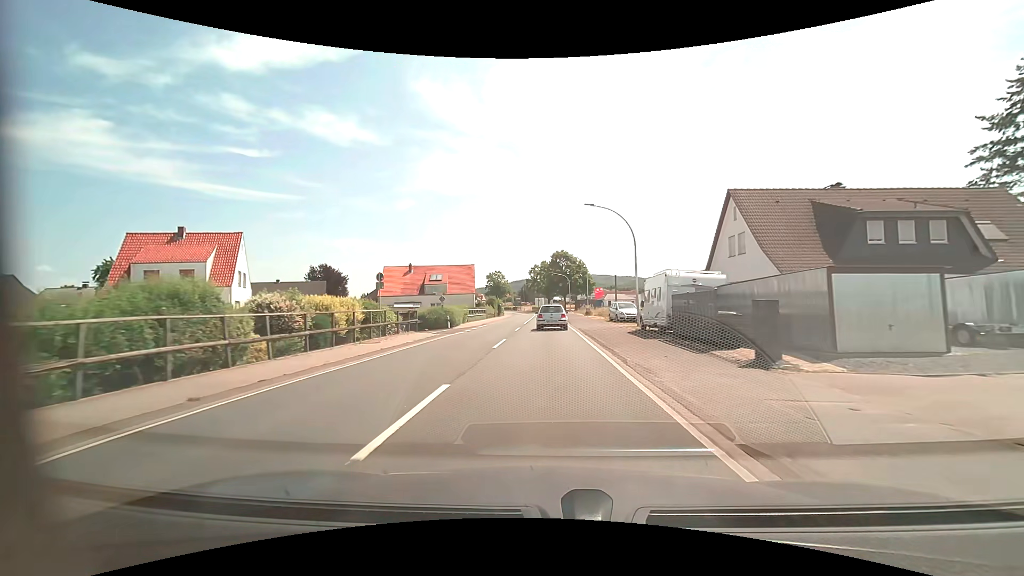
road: primary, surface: asphalt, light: Day
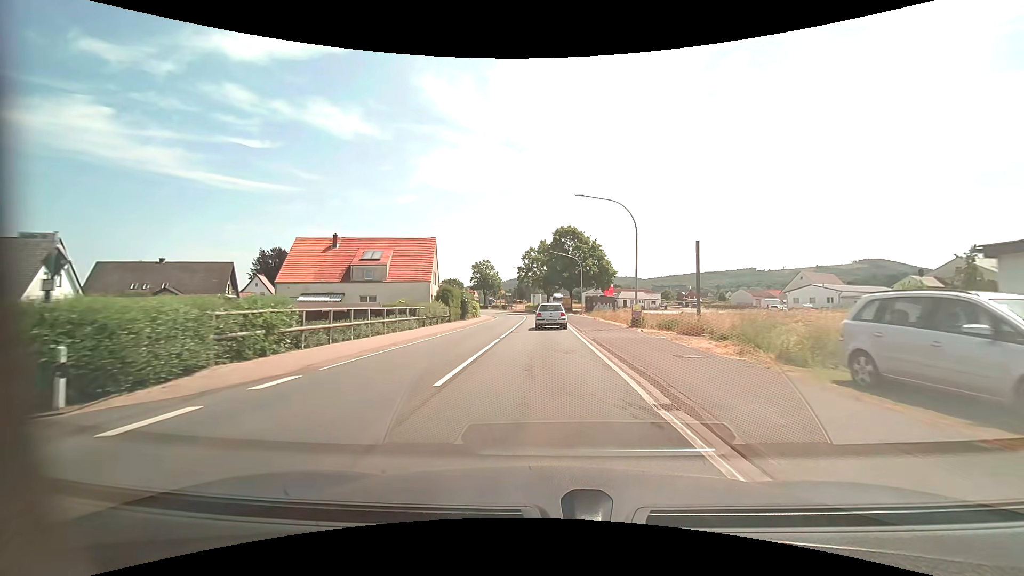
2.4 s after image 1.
(+0.2, +32.3) m; 0°
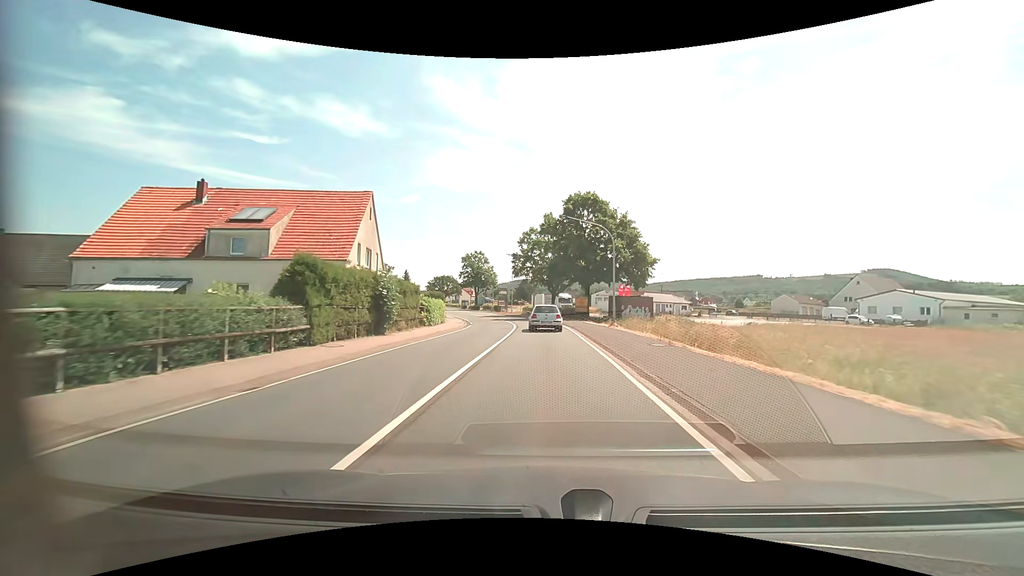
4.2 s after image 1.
(-0.1, +24.0) m; -1°
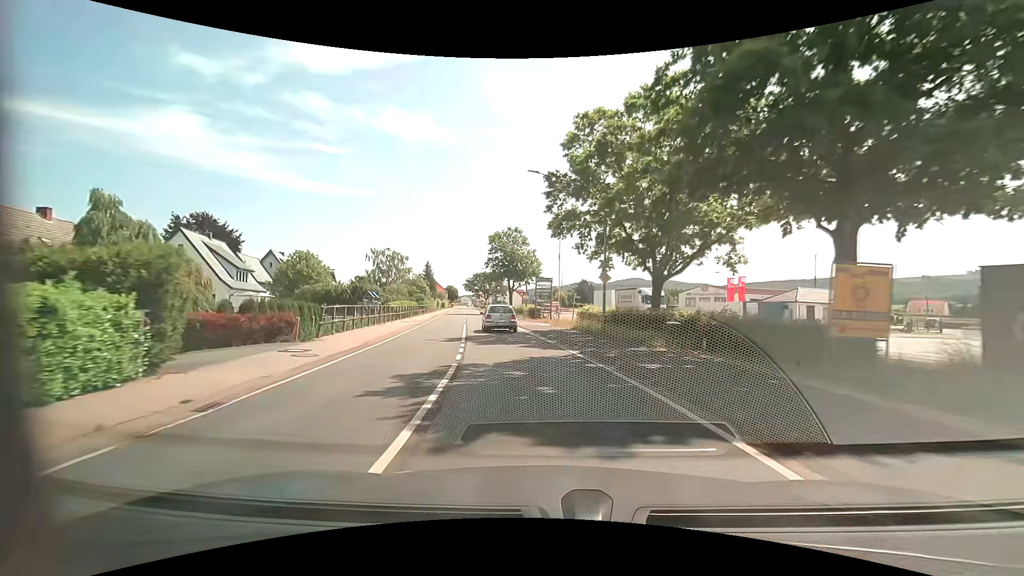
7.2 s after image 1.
(-0.9, +39.1) m; -6°
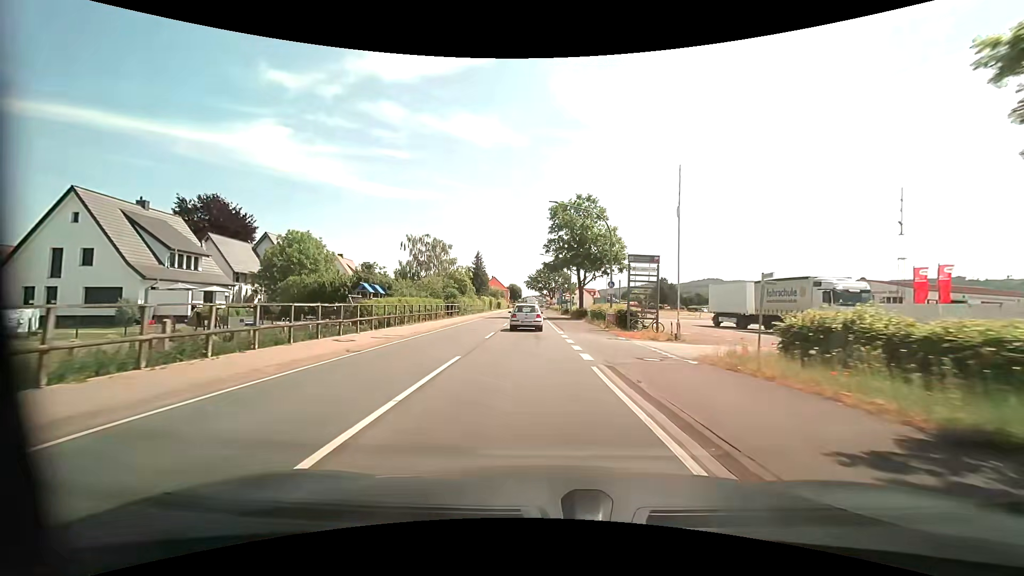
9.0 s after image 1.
(-1.5, +23.0) m; -8°
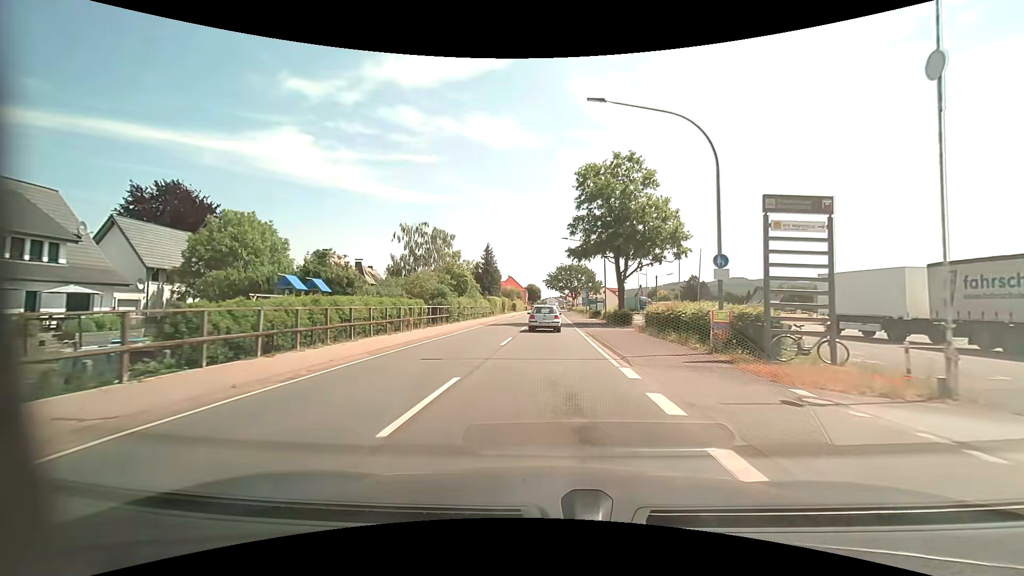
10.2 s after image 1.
(-0.5, +15.3) m; -3°
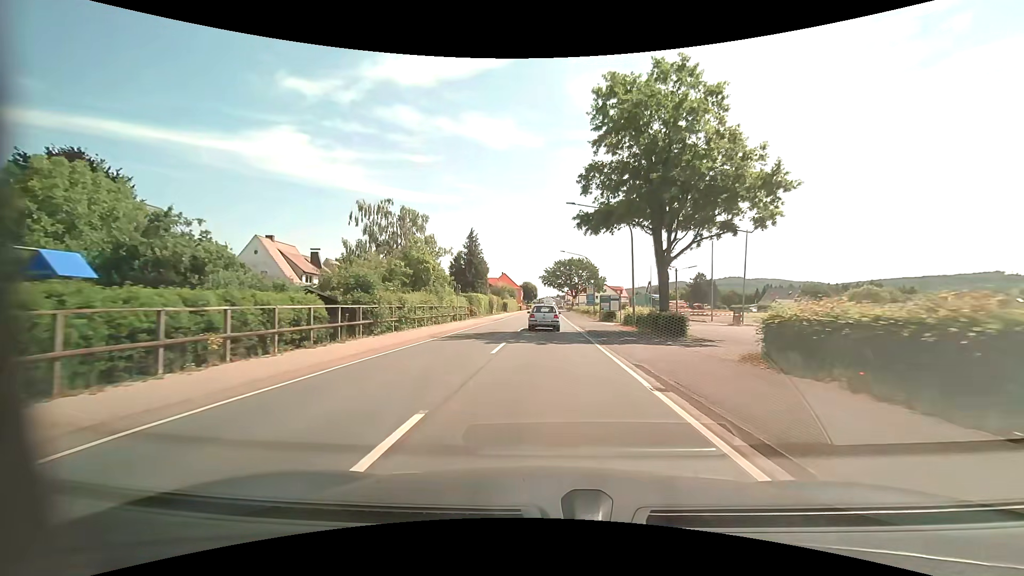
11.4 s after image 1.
(0.0, +15.4) m; 0°
